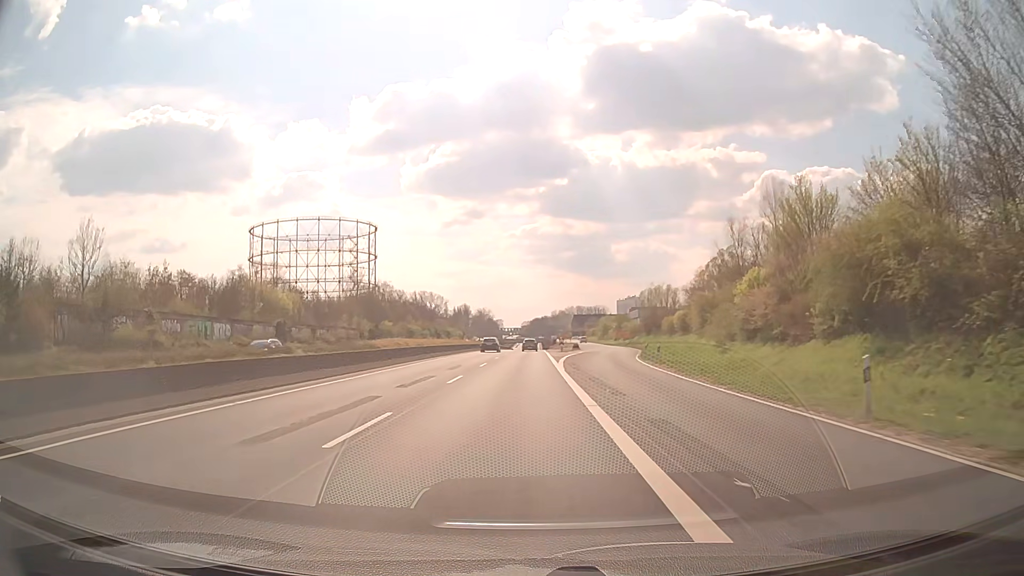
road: trunk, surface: asphalt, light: Day
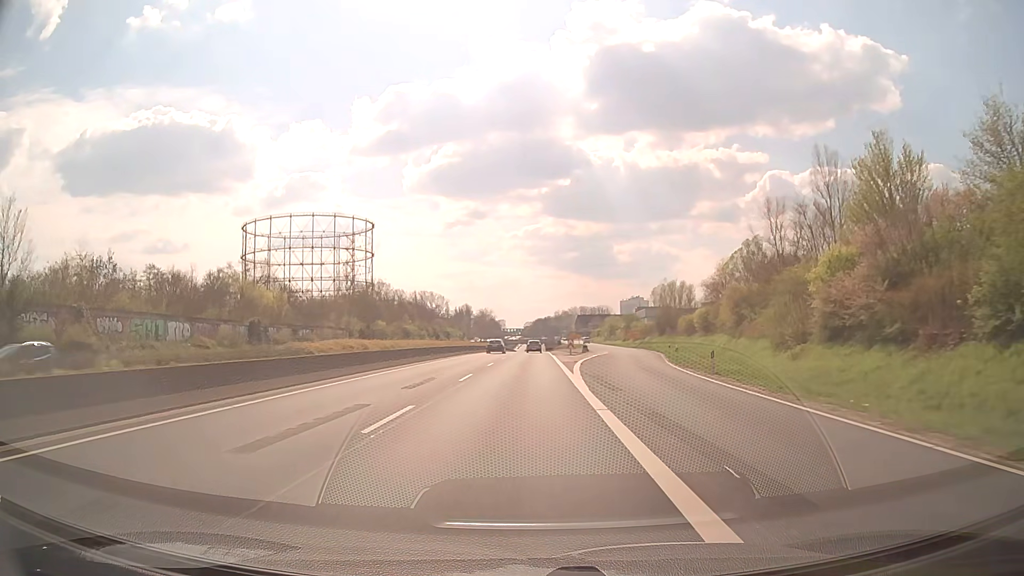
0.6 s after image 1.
(0.0, +10.7) m; 0°
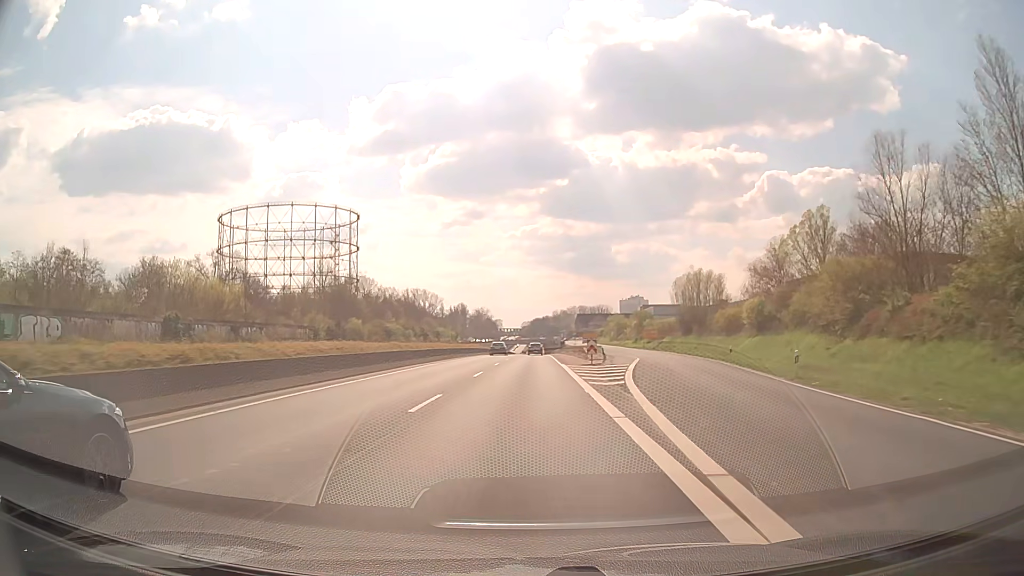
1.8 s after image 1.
(+0.1, +21.4) m; 0°
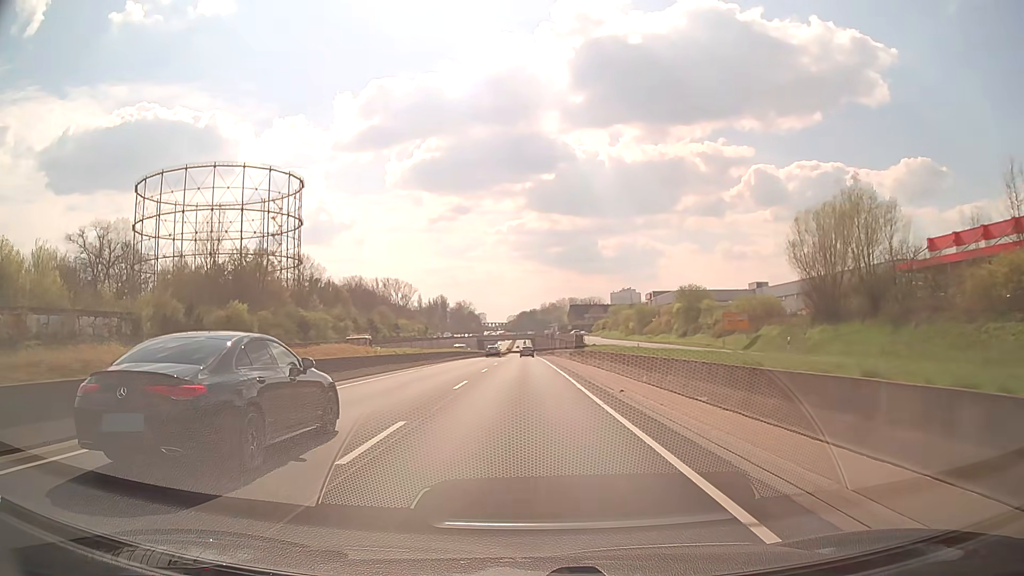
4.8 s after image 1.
(+0.5, +53.7) m; +1°
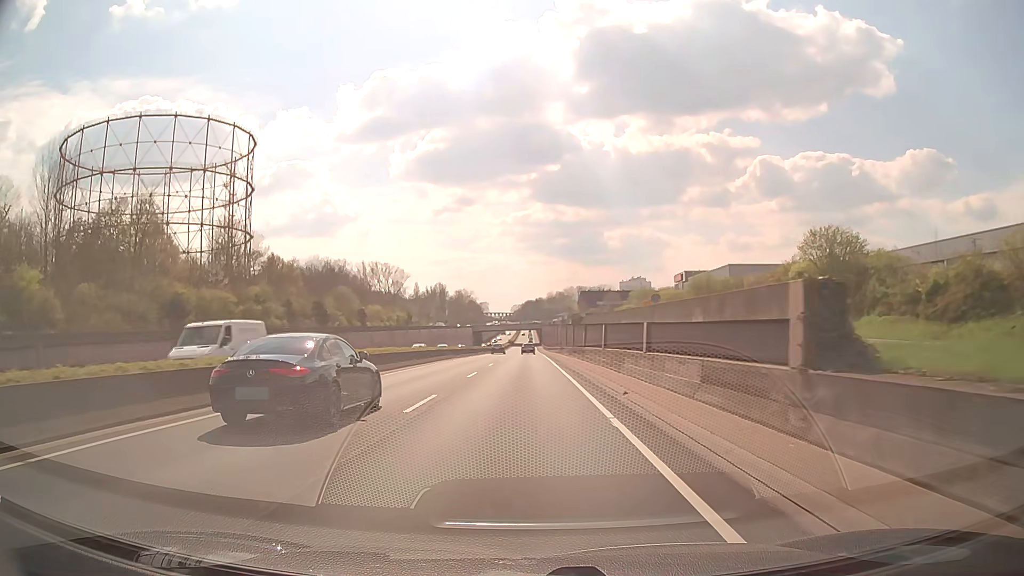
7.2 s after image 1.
(0.0, +43.4) m; 0°
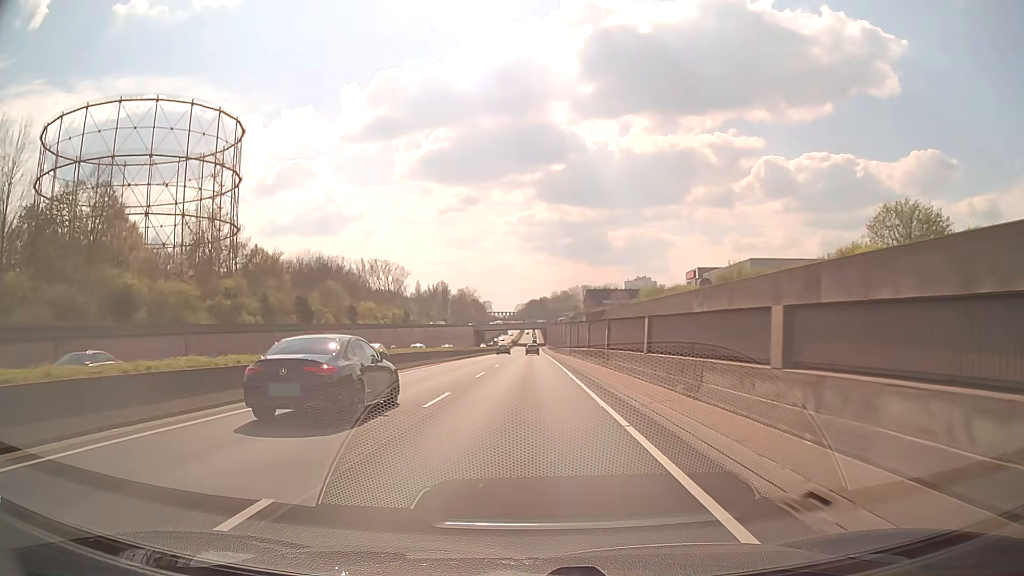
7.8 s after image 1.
(-0.1, +10.9) m; -1°
